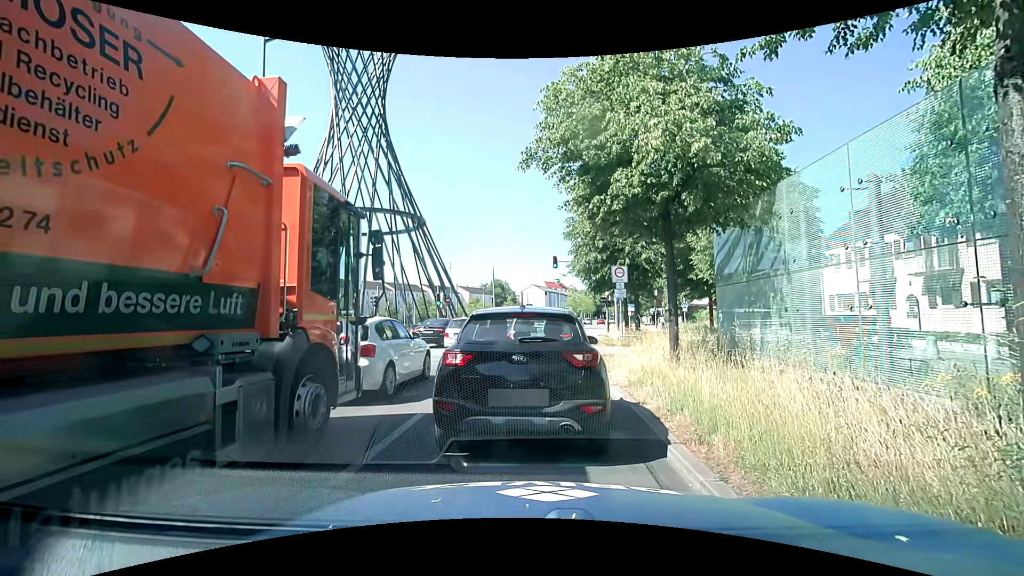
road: primary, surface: asphalt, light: Day
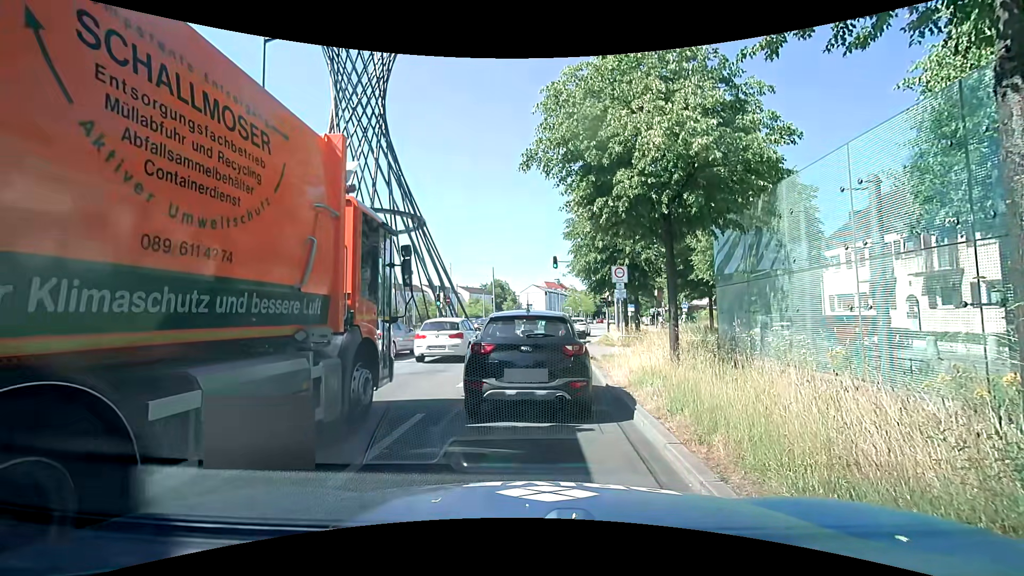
(0.0, 0.0) m; 0°
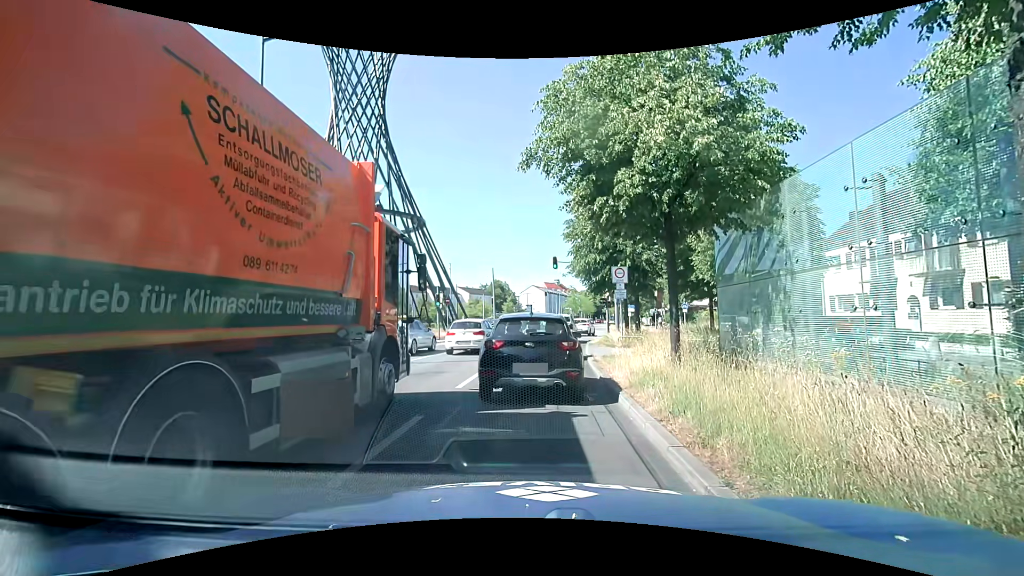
(0.0, +0.1) m; 0°
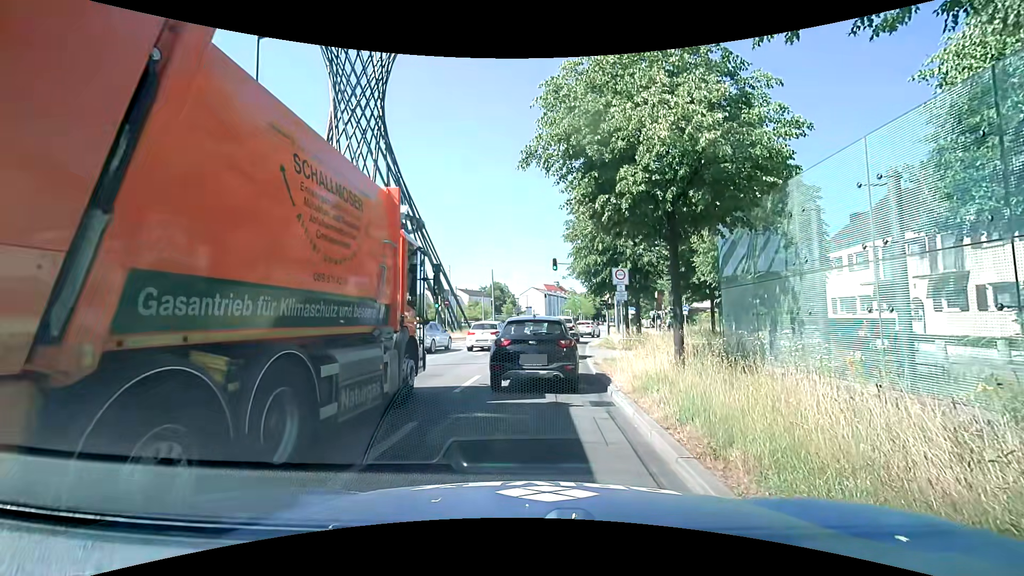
(0.0, +0.4) m; 0°
